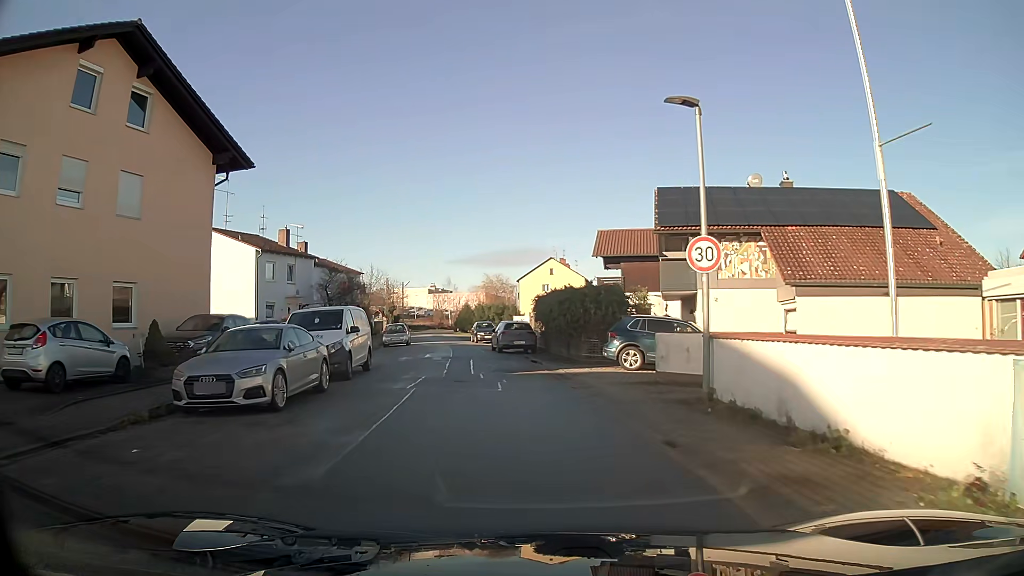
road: residential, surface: asphalt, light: Day
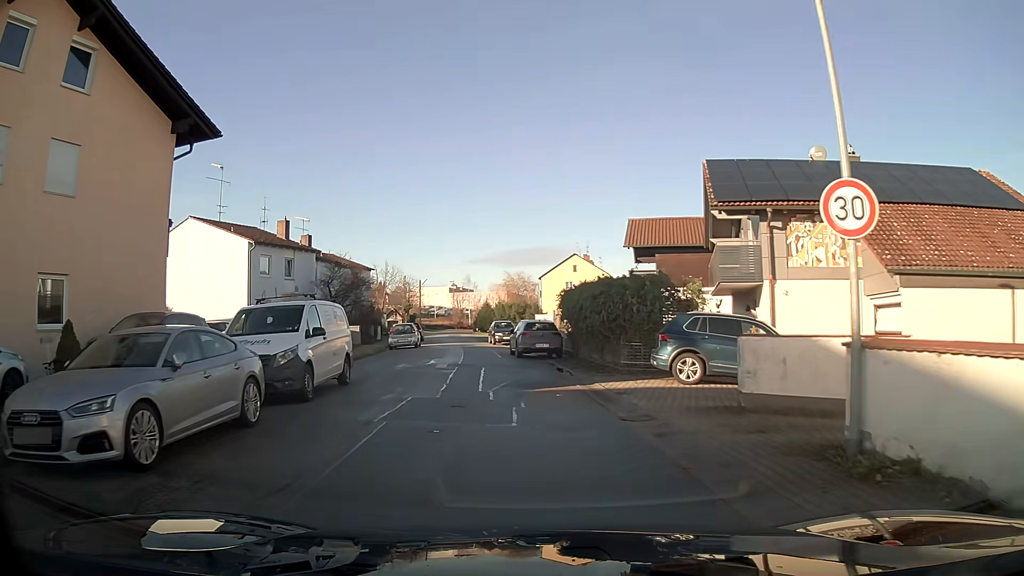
(-0.1, +4.7) m; -2°
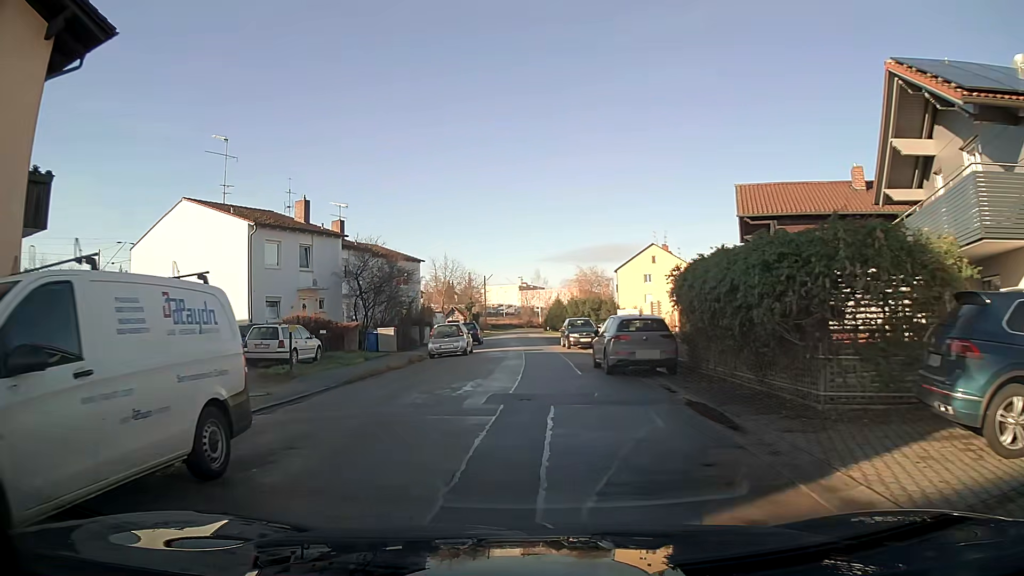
(-0.5, +9.3) m; -6°
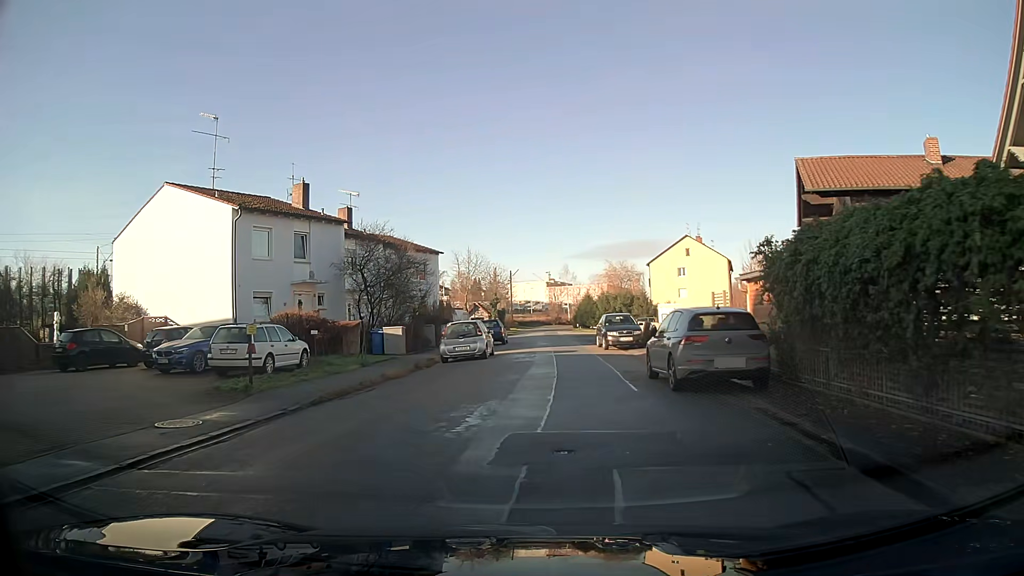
(0.0, +4.7) m; -1°
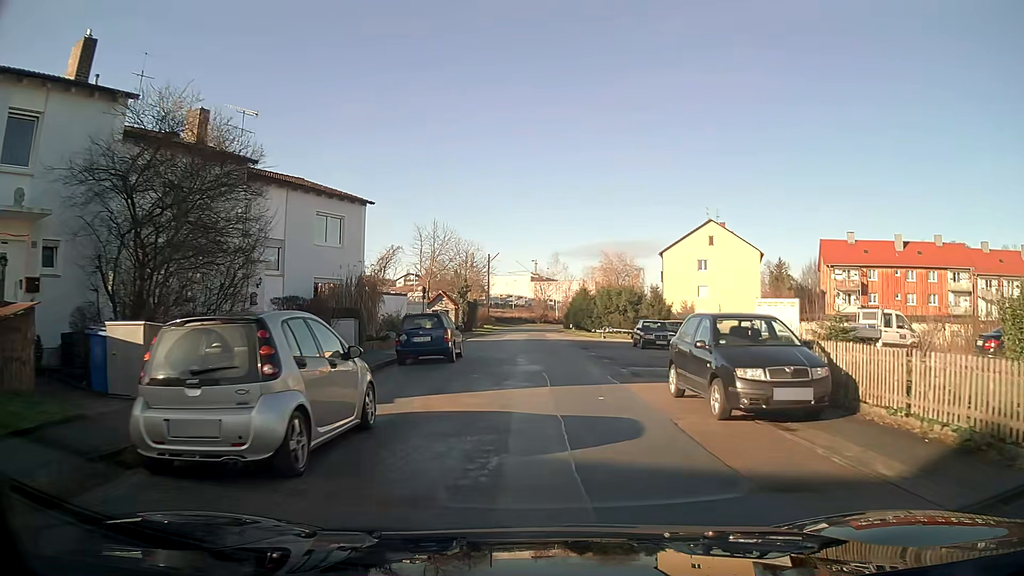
(+0.1, +18.6) m; +1°
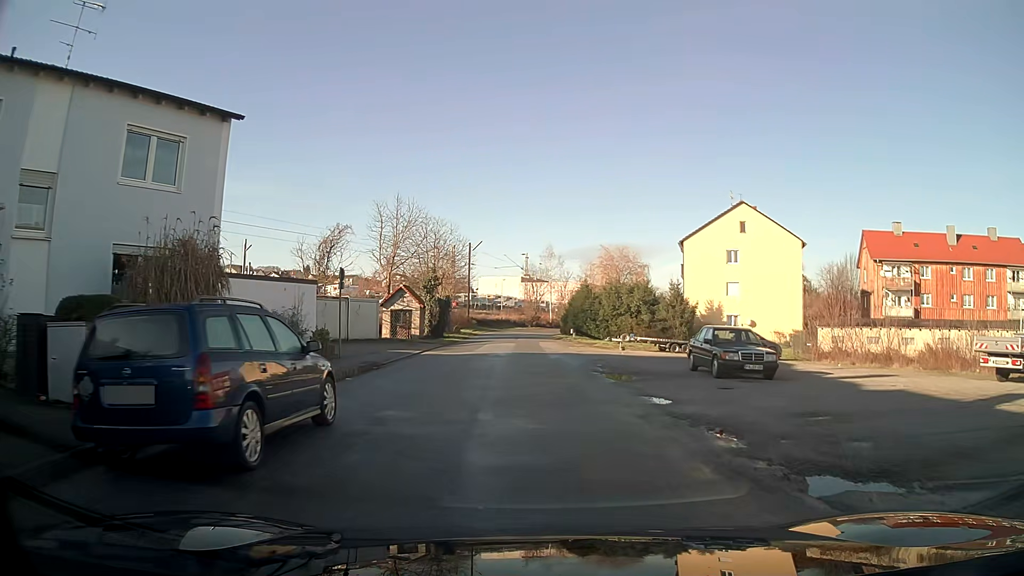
(+0.1, +14.1) m; +2°
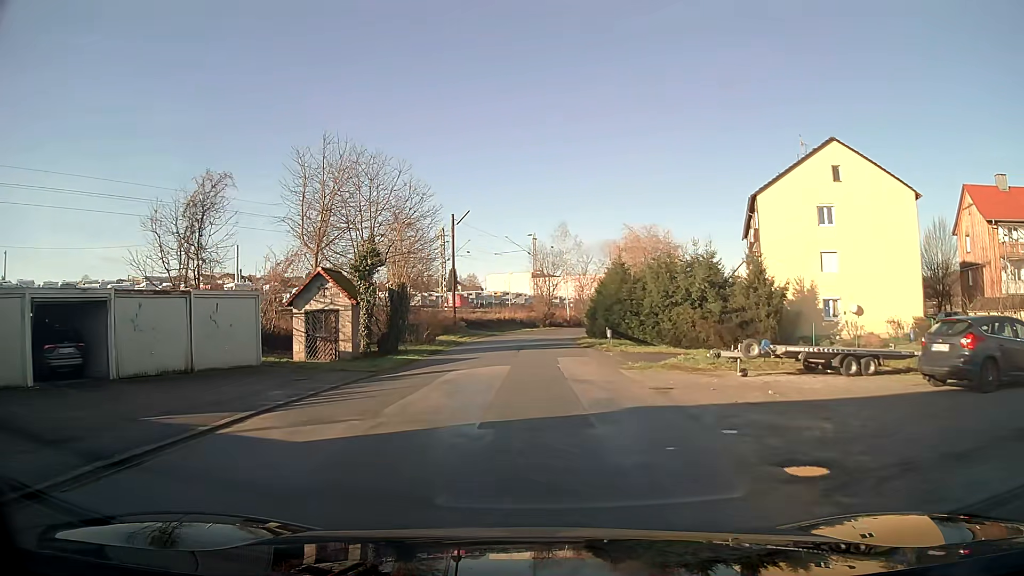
(-0.3, +18.7) m; -2°
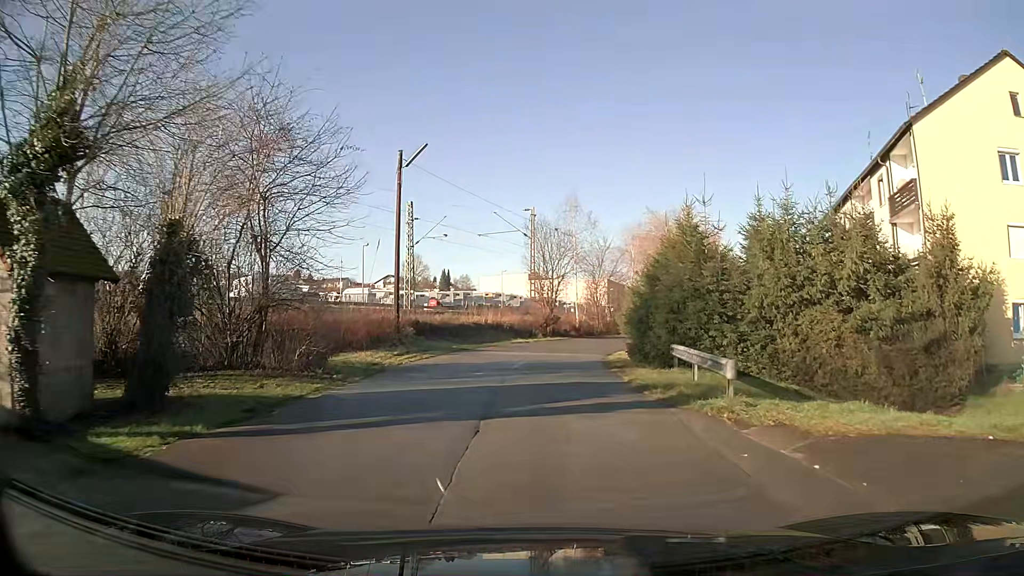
(+0.1, +18.8) m; +1°
(0, +10) (0, +20) (+2, +30) (+5, +39) (+11, +48) (+17, +55) (+27, +57) (+37, +55) (+46, +53) (+54, +59) m
